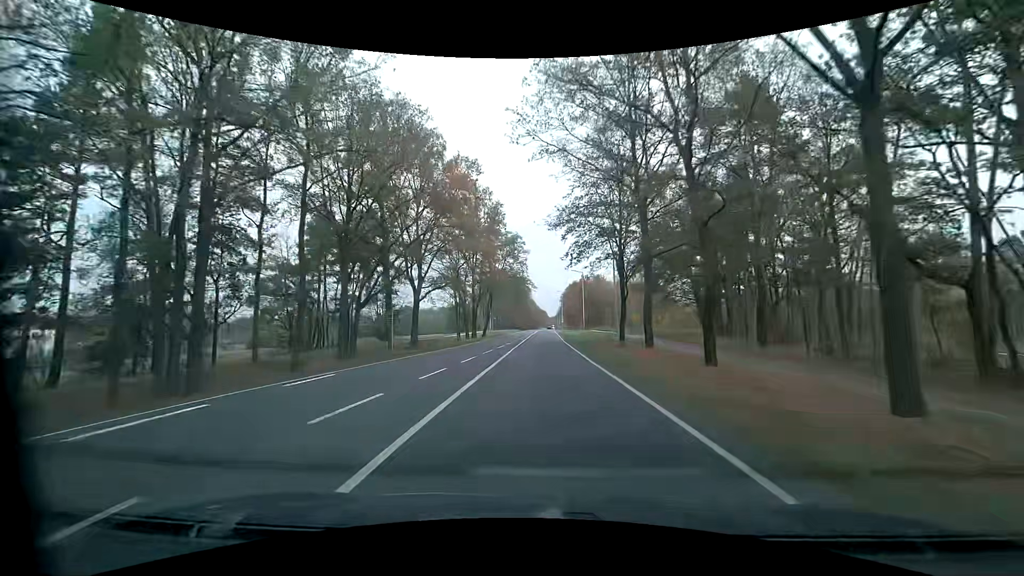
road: primary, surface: asphalt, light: Day
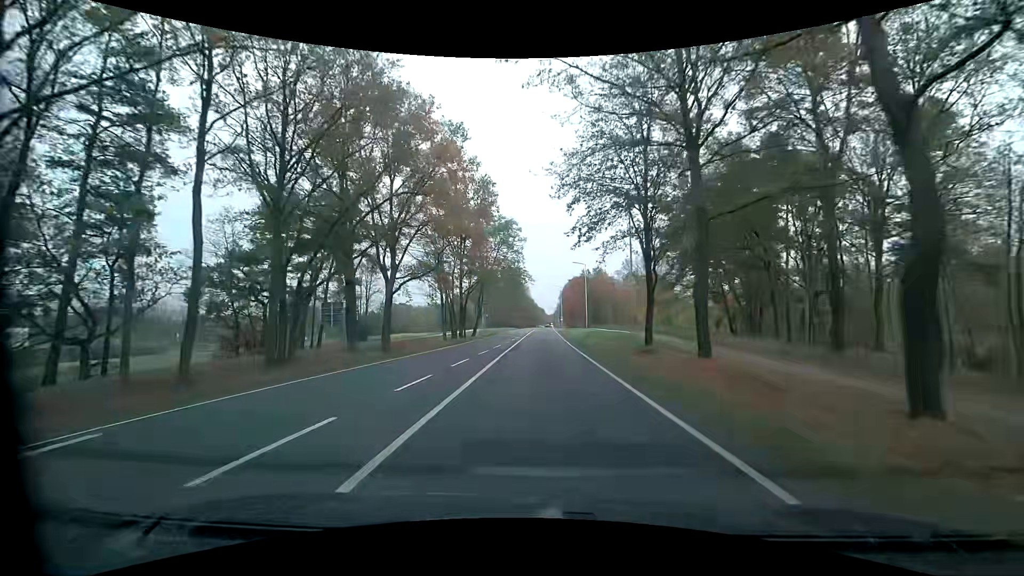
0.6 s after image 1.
(0.0, +8.7) m; 0°
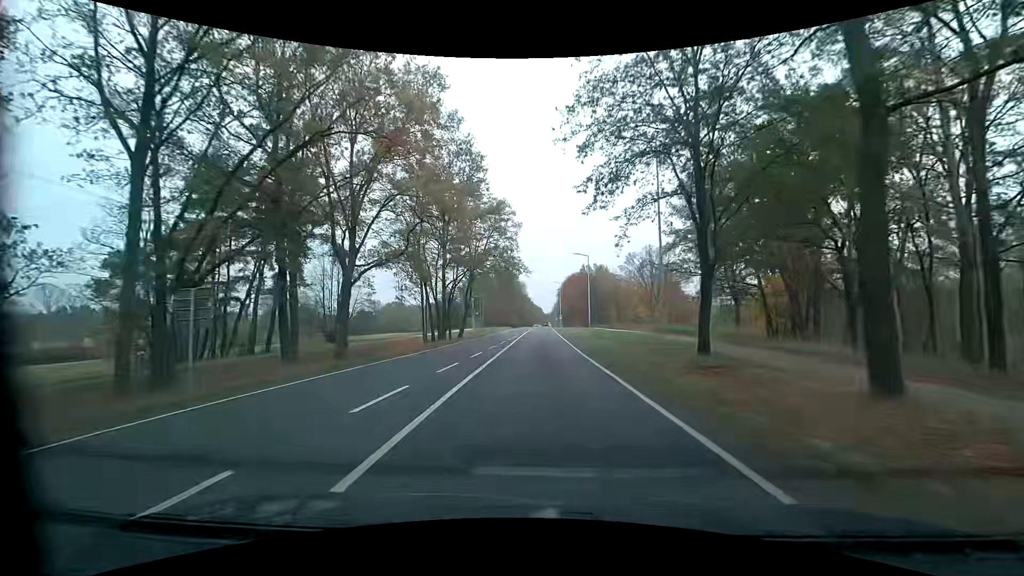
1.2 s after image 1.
(0.0, +8.8) m; 0°
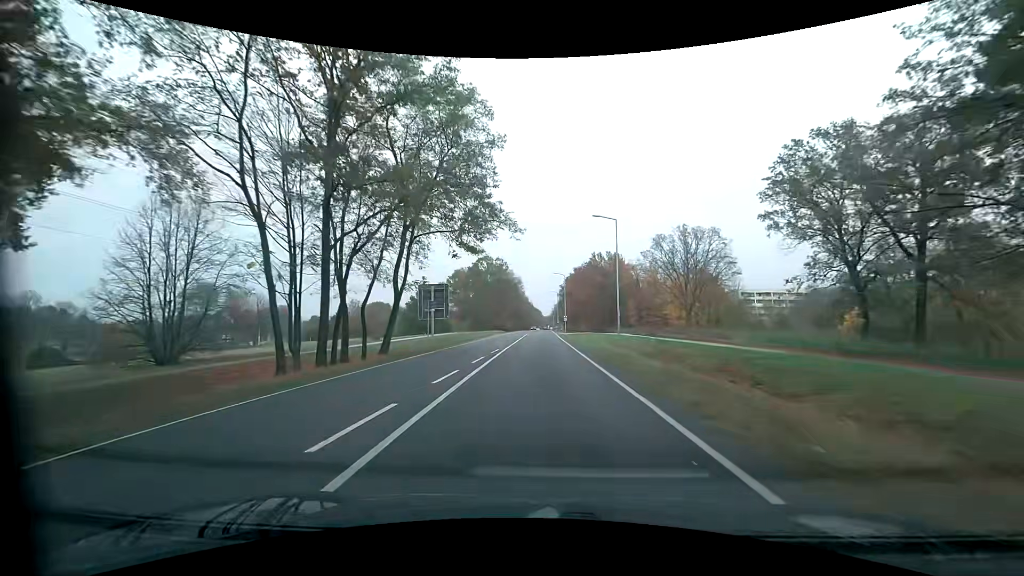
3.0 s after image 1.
(+0.2, +26.5) m; +1°
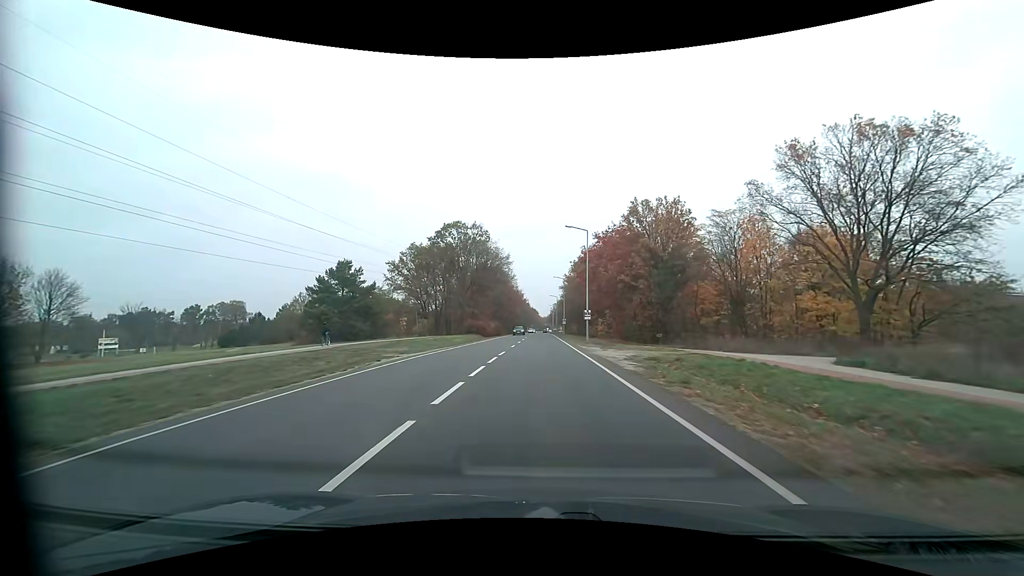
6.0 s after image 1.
(-0.1, +44.5) m; 0°
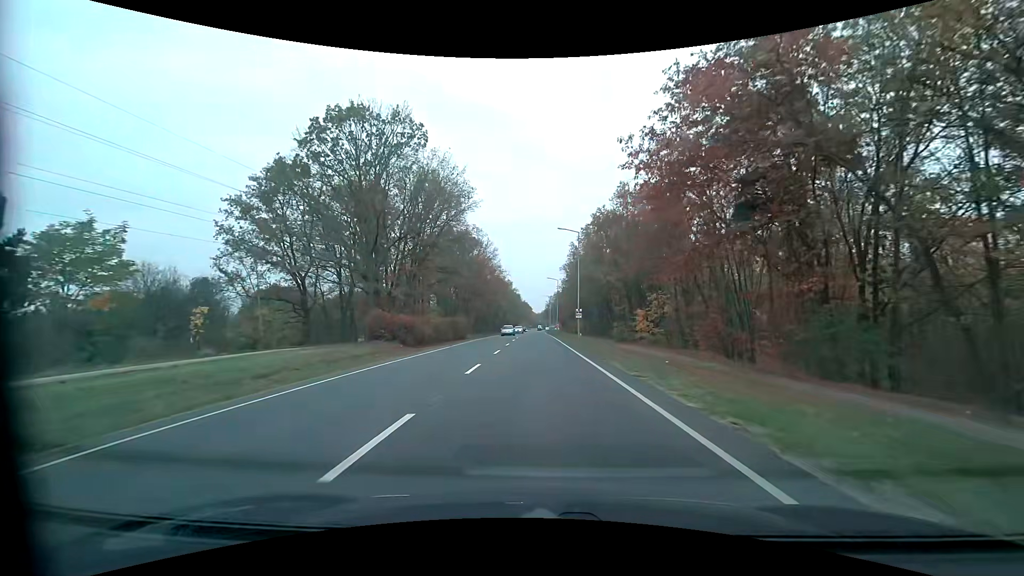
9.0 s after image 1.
(+0.2, +44.8) m; +1°
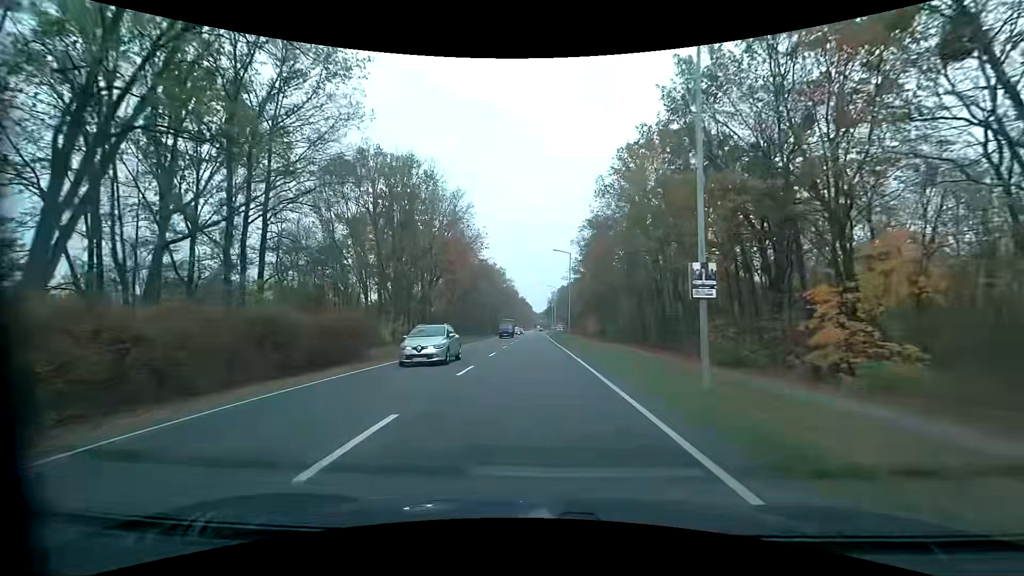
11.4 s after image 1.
(+0.1, +36.2) m; 0°
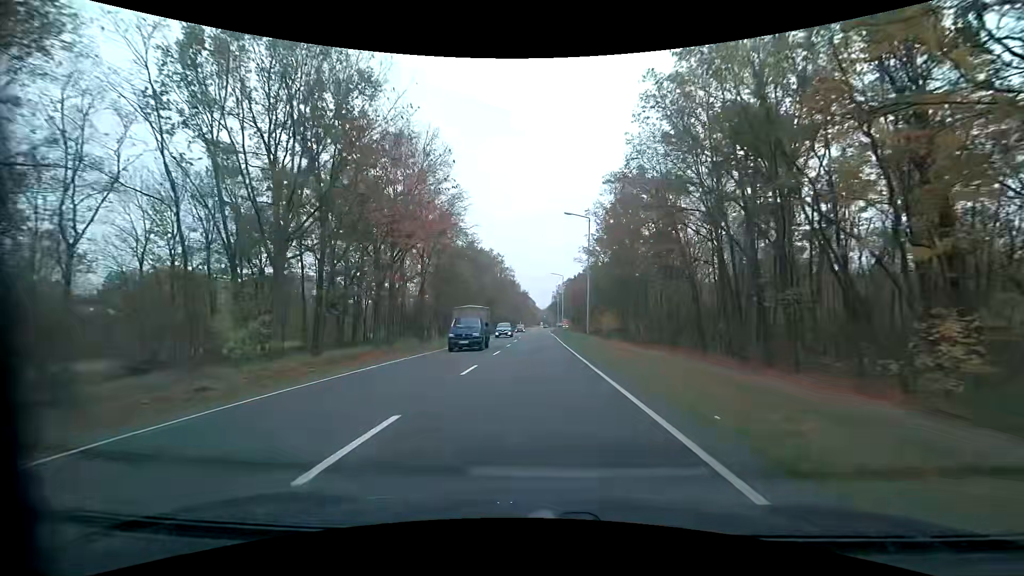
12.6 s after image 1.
(0.0, +18.2) m; -1°
(0, +10) (0, +20) (0, +30) (0, +40) (0, +50) (0, +60) (+1, +70) (+1, +80) (+1, +90) (+1, +100) m
